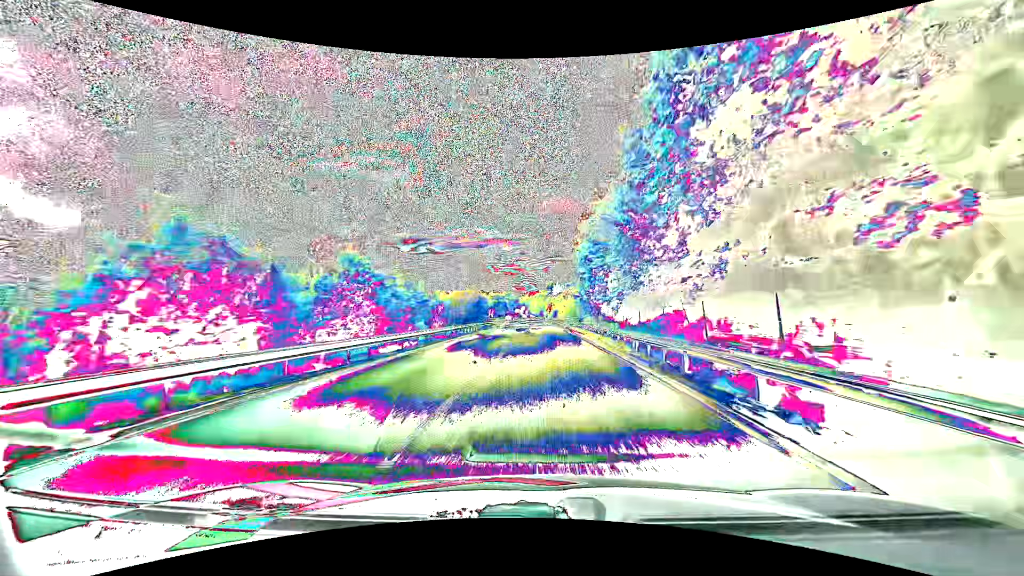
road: primary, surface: asphalt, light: Day
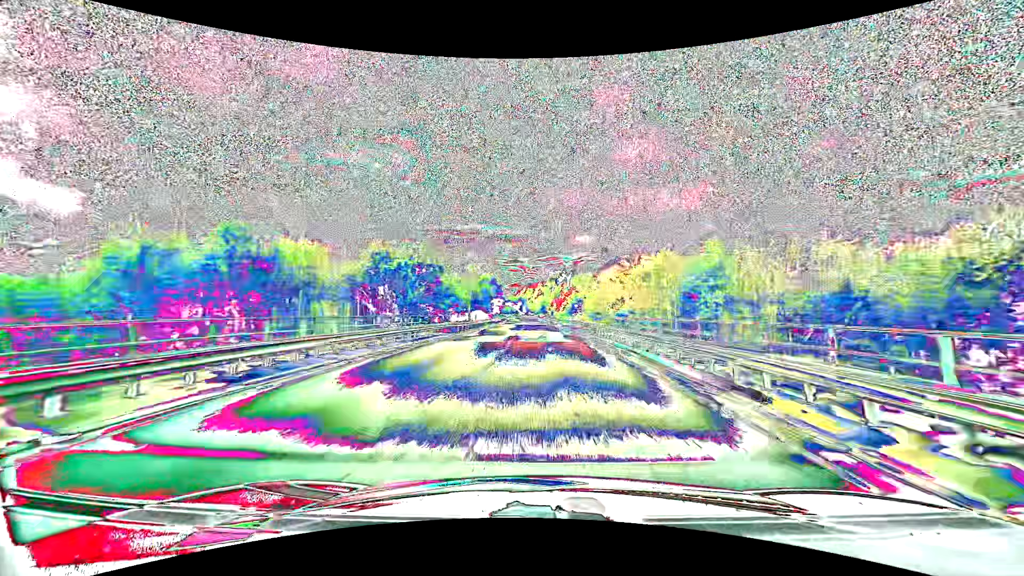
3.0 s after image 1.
(0.0, +78.2) m; 0°
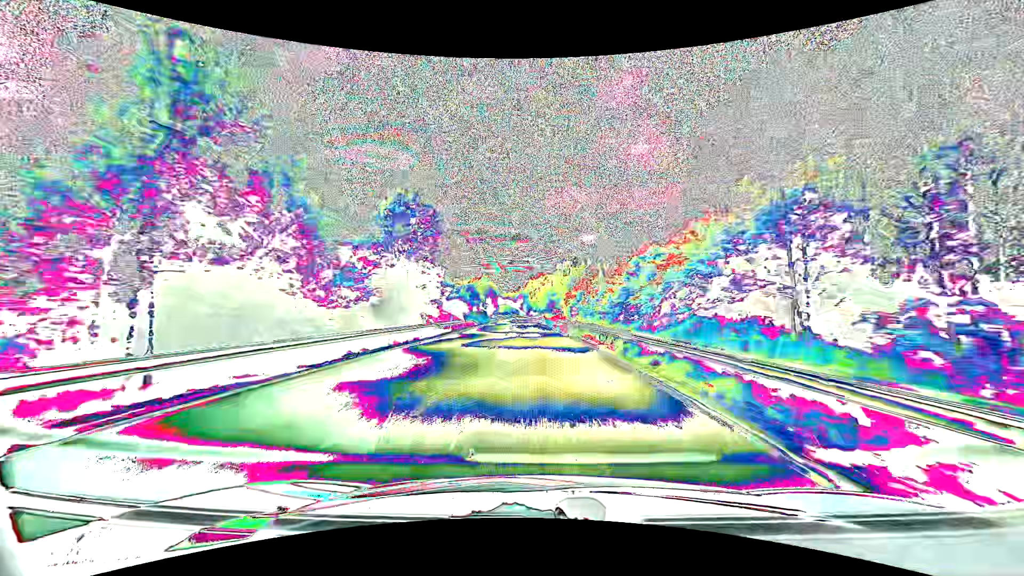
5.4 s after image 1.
(-0.3, +62.8) m; -1°
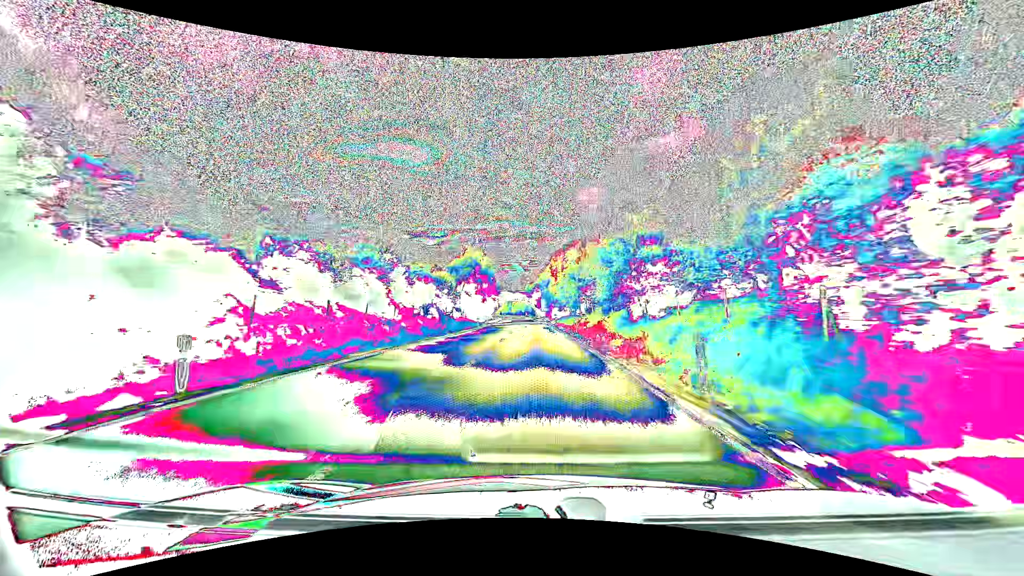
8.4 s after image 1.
(-1.4, +78.6) m; -2°
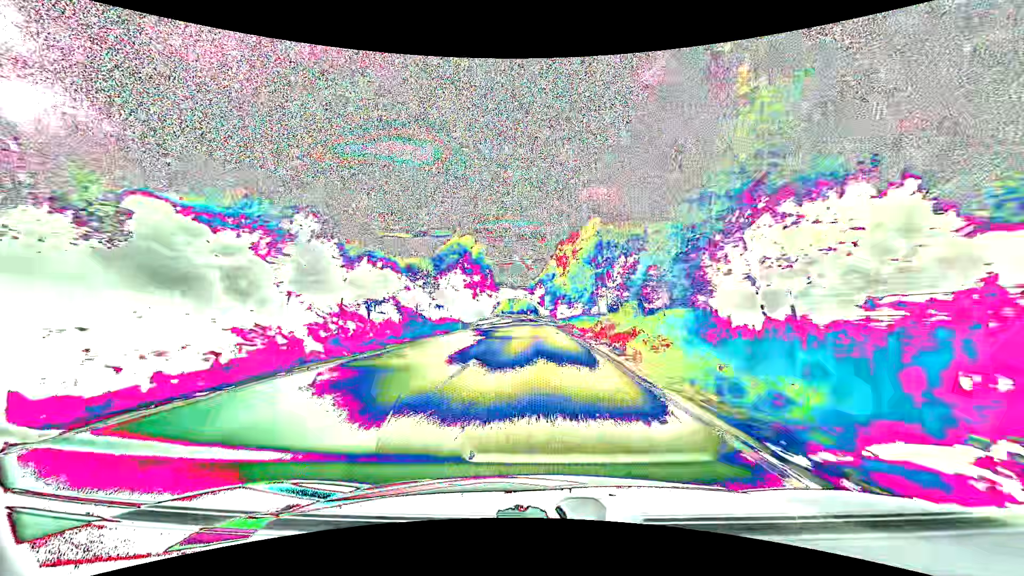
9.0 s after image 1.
(-0.1, +15.7) m; 0°
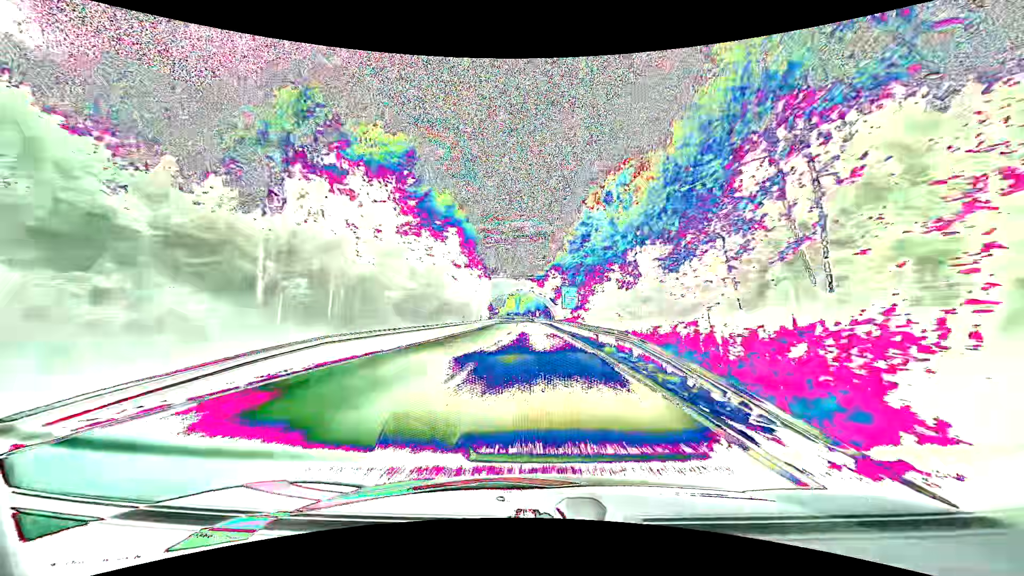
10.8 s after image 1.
(-0.6, +47.2) m; -1°
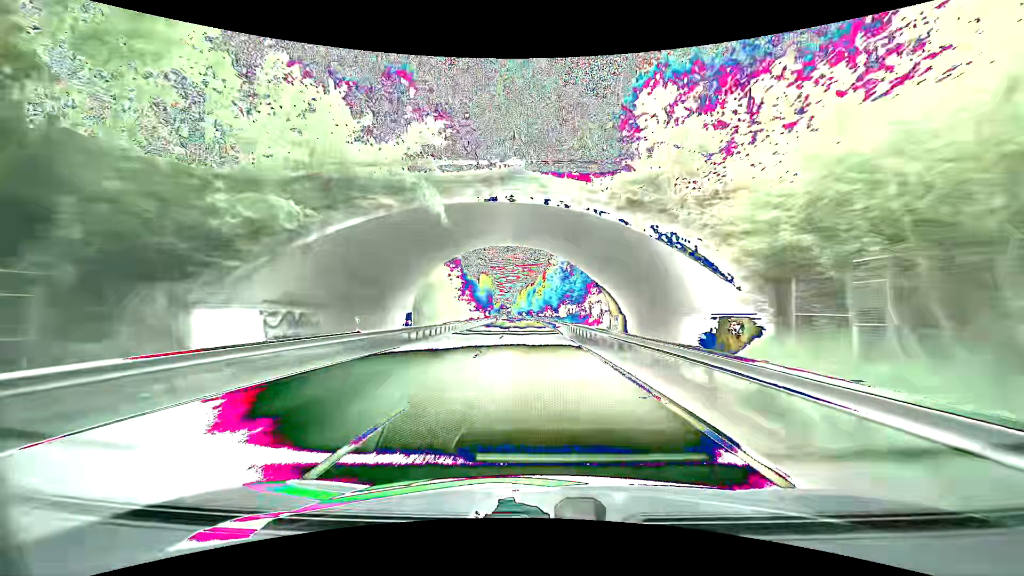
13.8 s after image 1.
(-1.2, +78.8) m; -2°
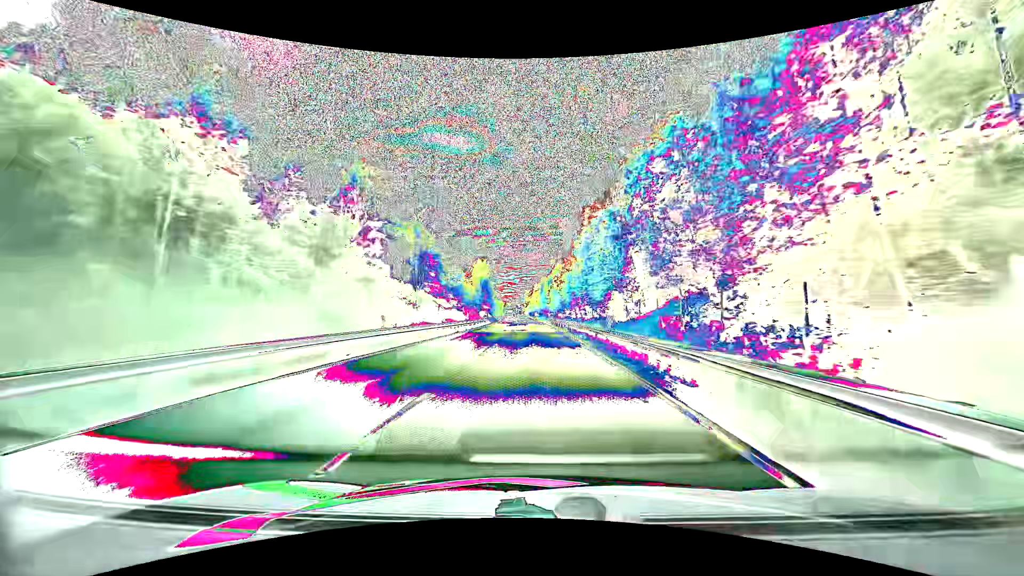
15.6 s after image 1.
(-1.0, +47.3) m; -2°
(0, +10) (0, +20) (0, +30) (0, +40) (-1, +50) (-1, +60) (-1, +70) (-2, +80) (-2, +90) (-3, +100) m
